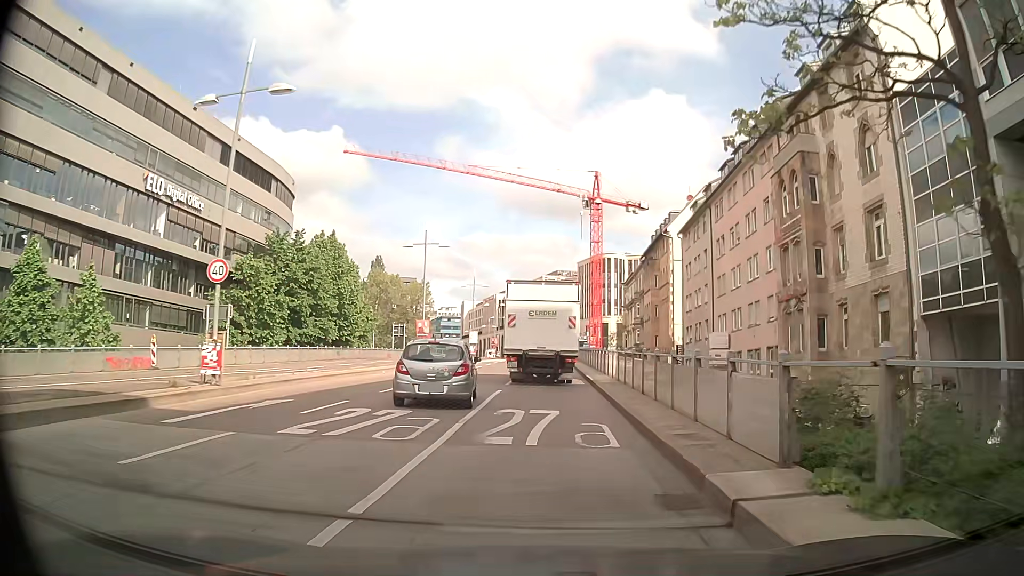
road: primary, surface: asphalt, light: Day
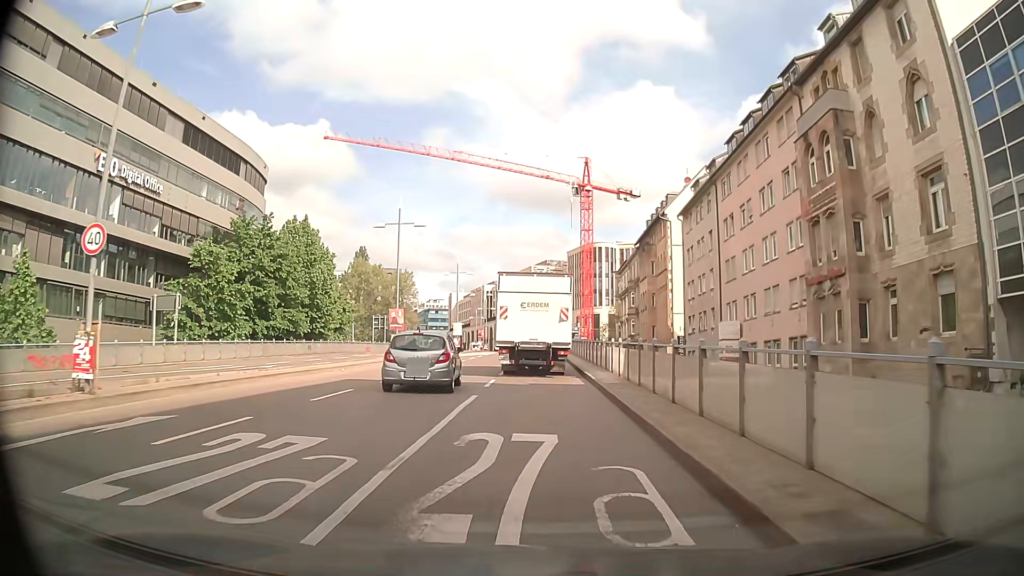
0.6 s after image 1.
(0.0, +5.1) m; 0°
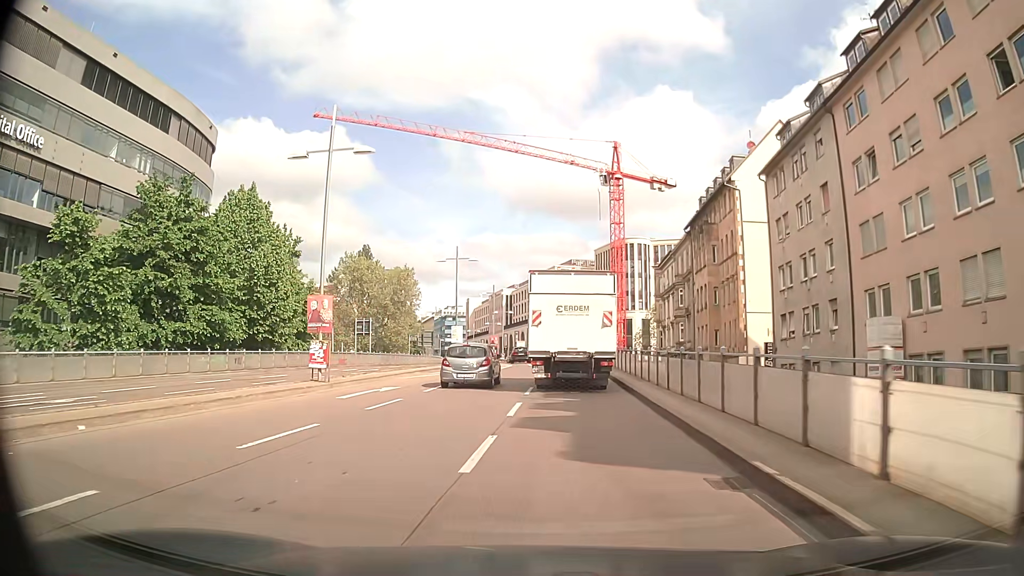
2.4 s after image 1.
(-0.1, +17.4) m; -3°
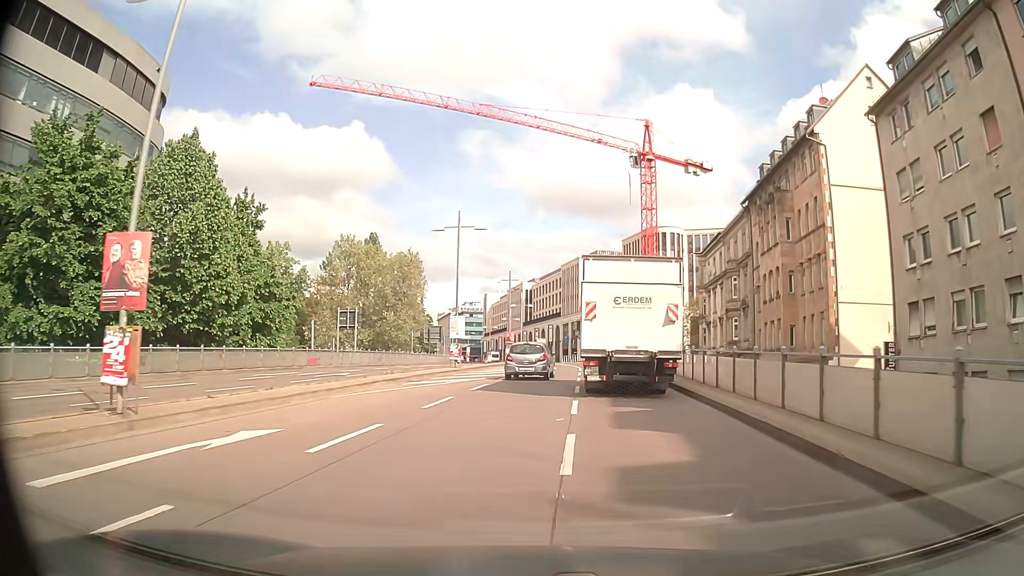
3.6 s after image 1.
(-0.1, +12.3) m; -1°
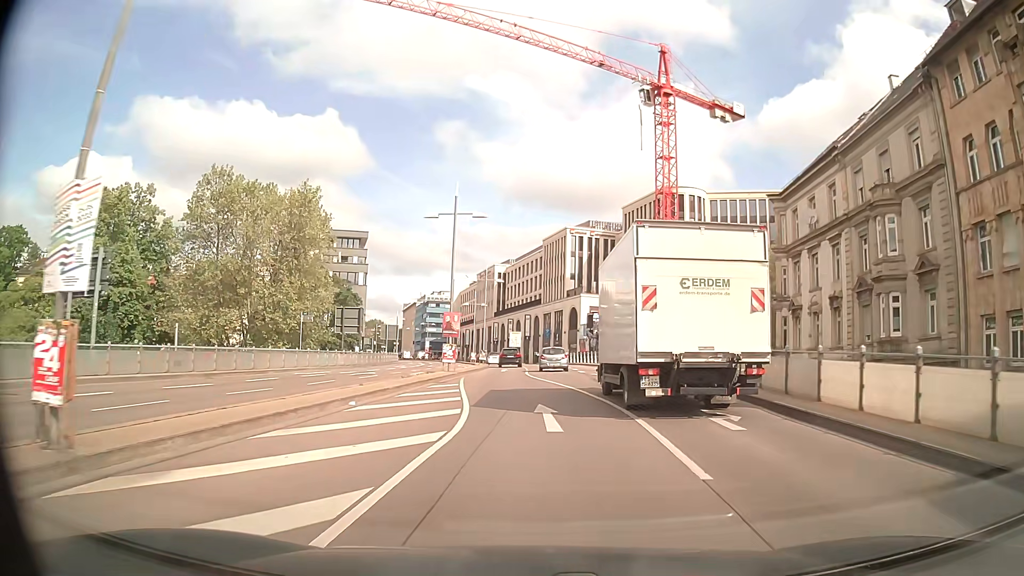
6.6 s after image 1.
(+0.4, +30.7) m; +1°
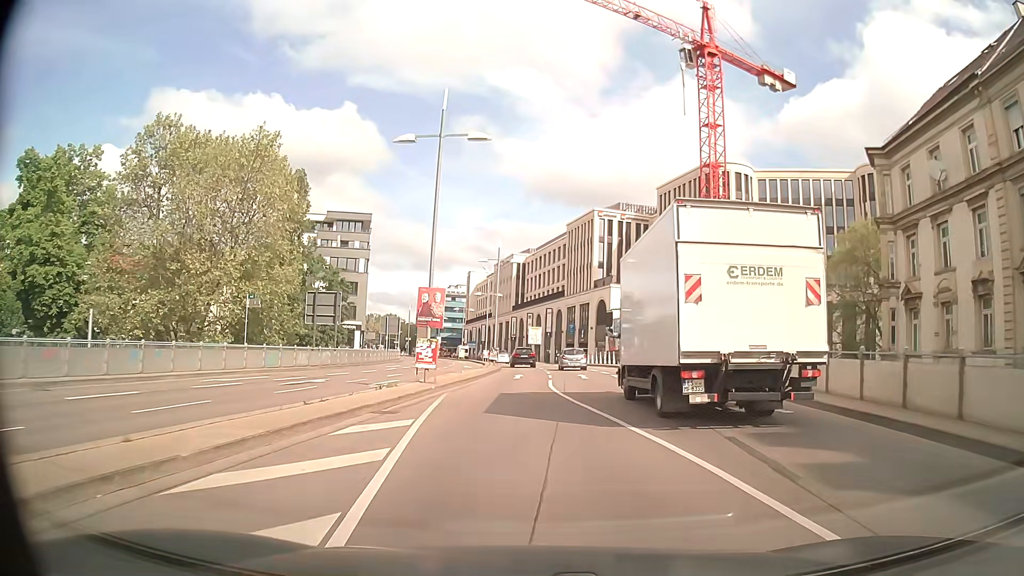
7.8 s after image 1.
(-0.1, +12.3) m; -2°
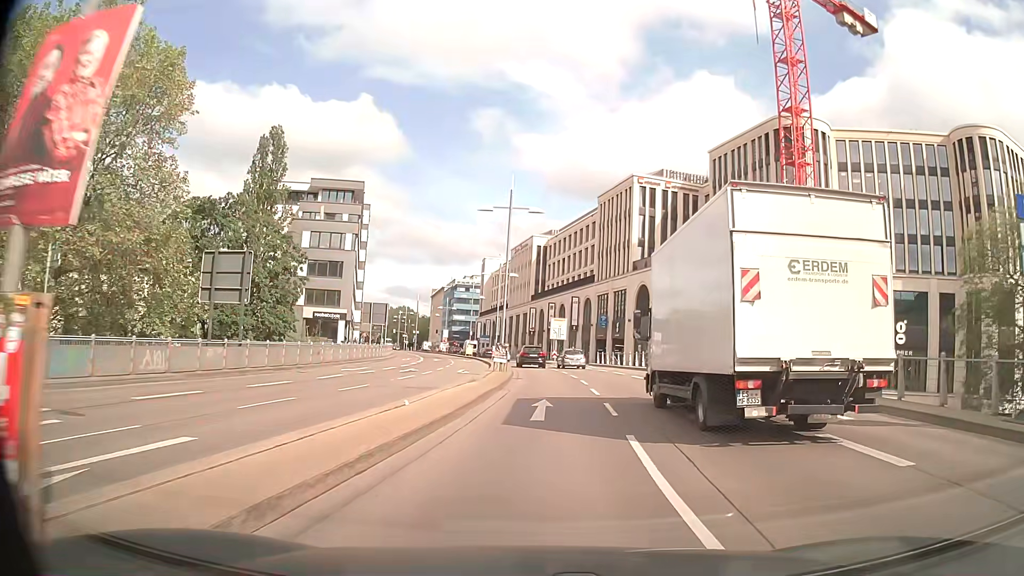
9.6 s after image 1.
(-0.3, +17.6) m; -1°
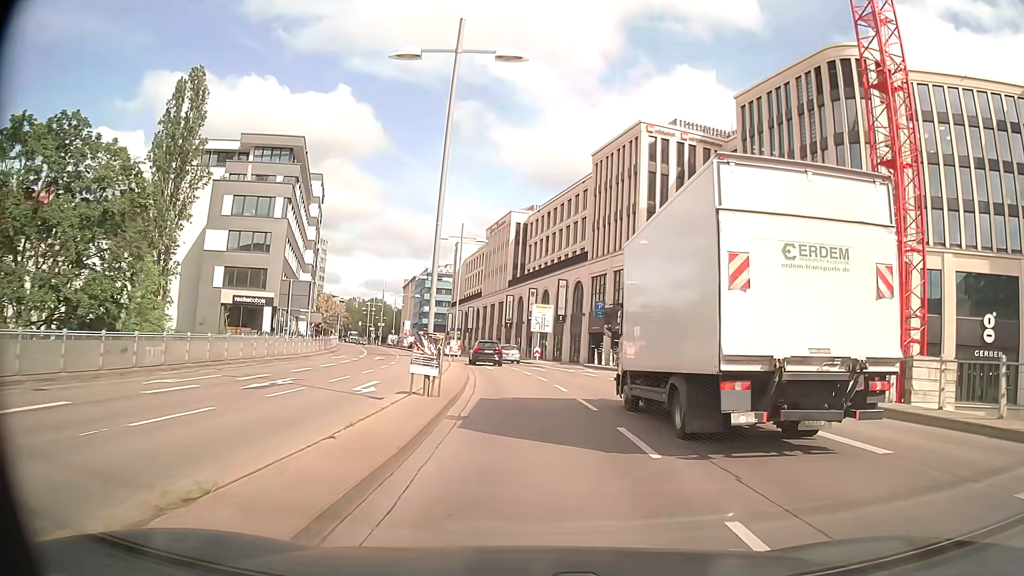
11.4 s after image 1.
(+0.3, +17.4) m; +2°
